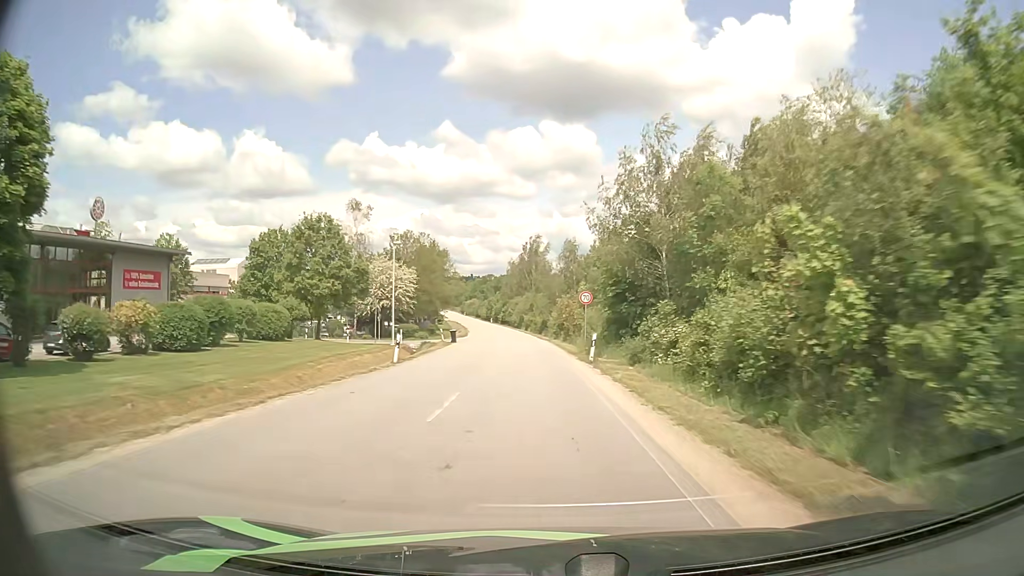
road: unclassified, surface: asphalt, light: Day
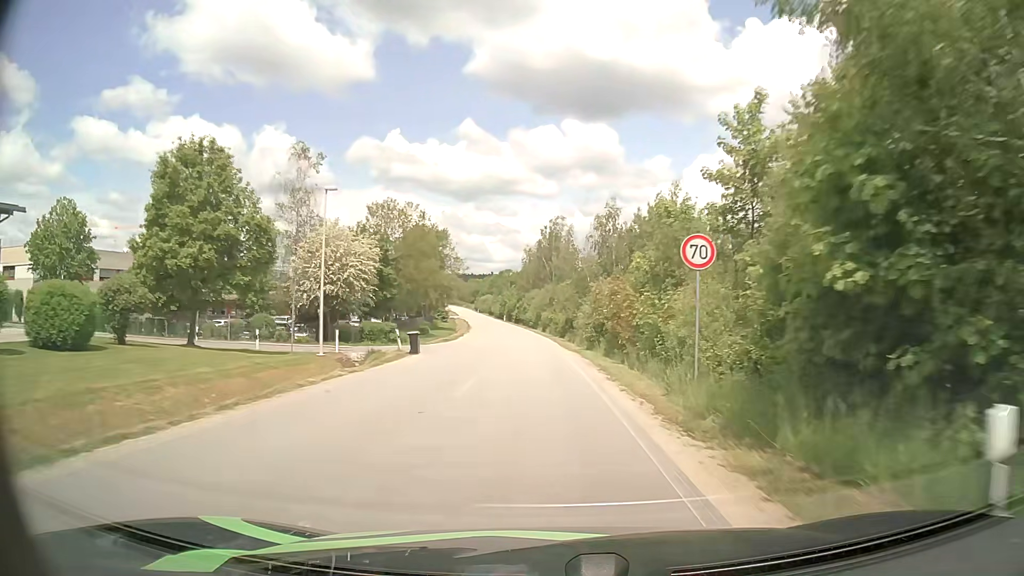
(-0.3, +20.9) m; -2°
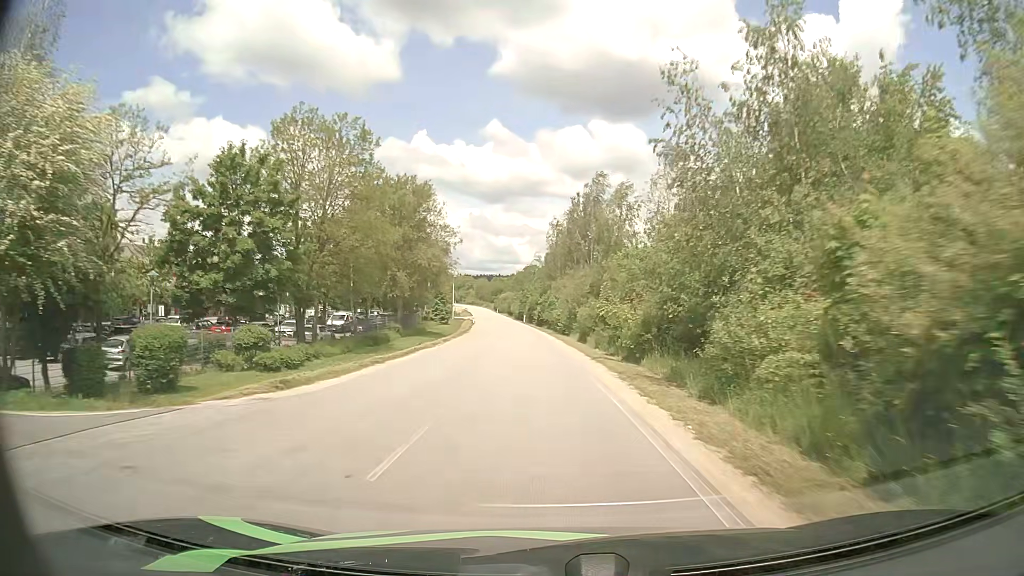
(-0.6, +30.3) m; -2°
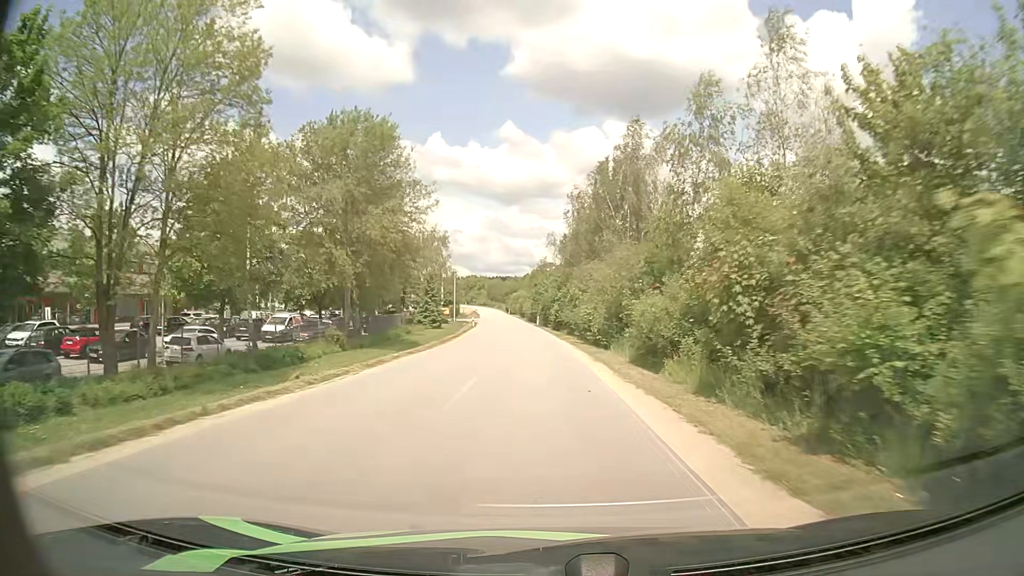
(-0.2, +19.1) m; -2°
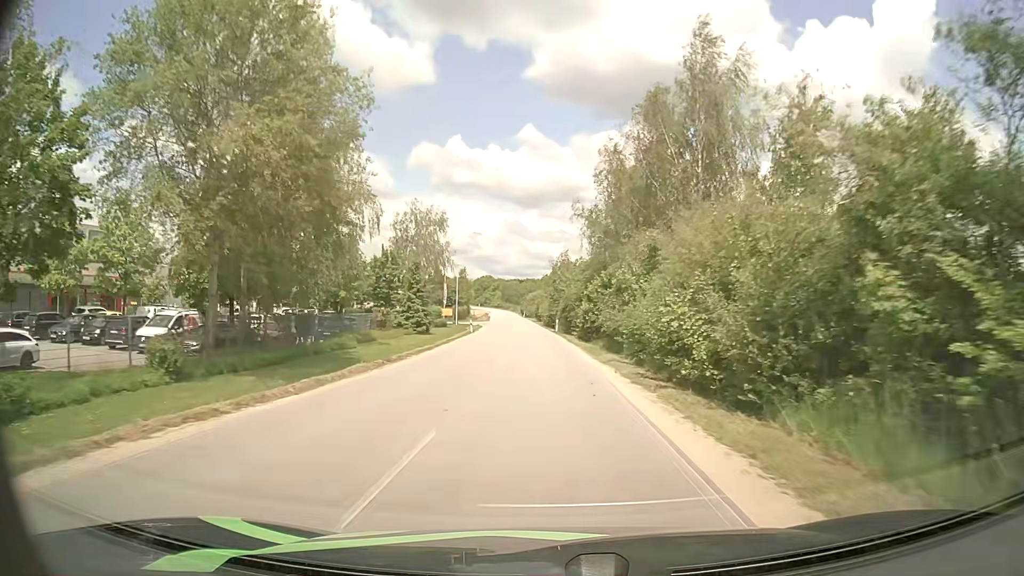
(-0.2, +17.9) m; -1°
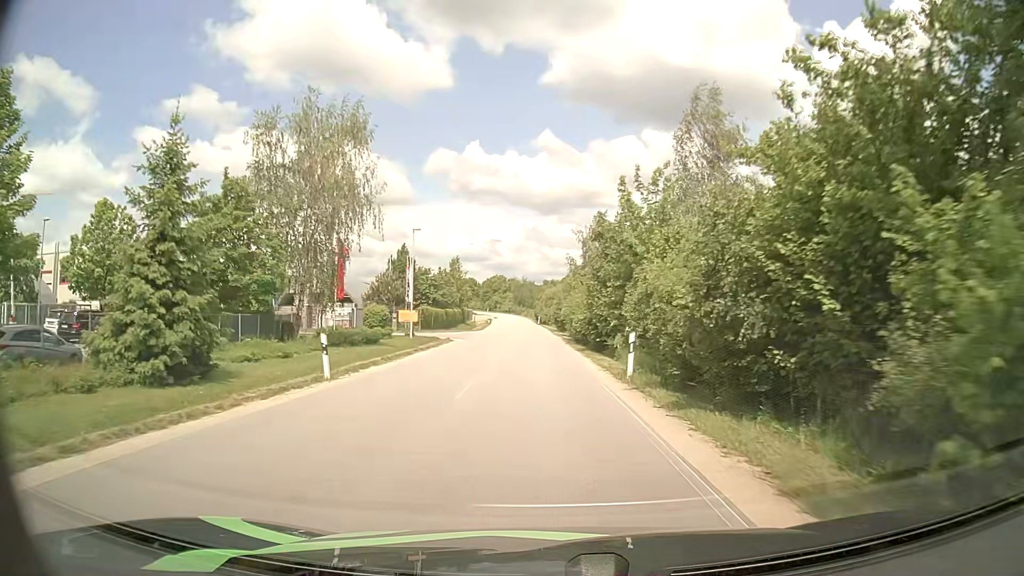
(-0.7, +39.9) m; -2°
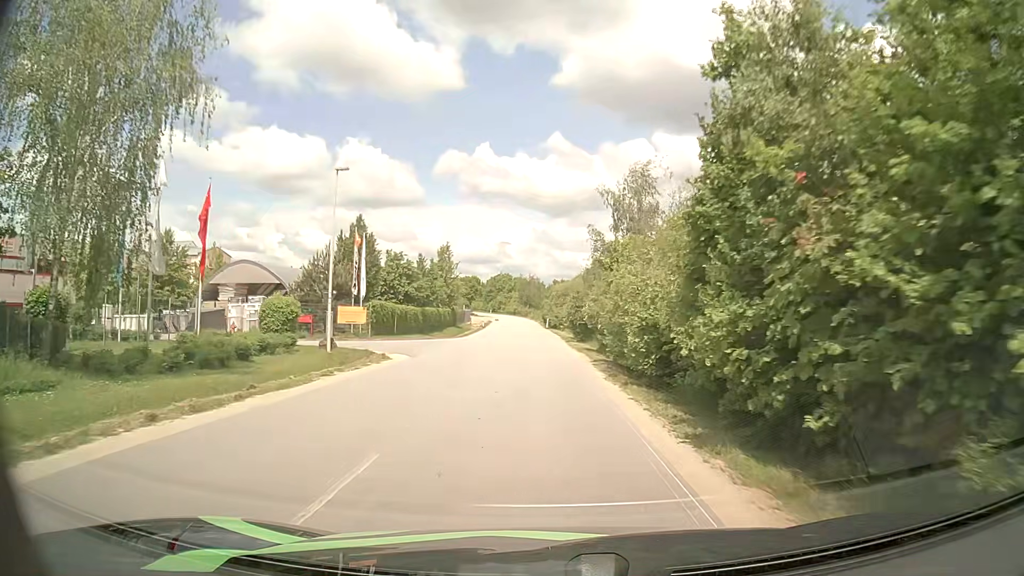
(0.0, +20.4) m; 0°
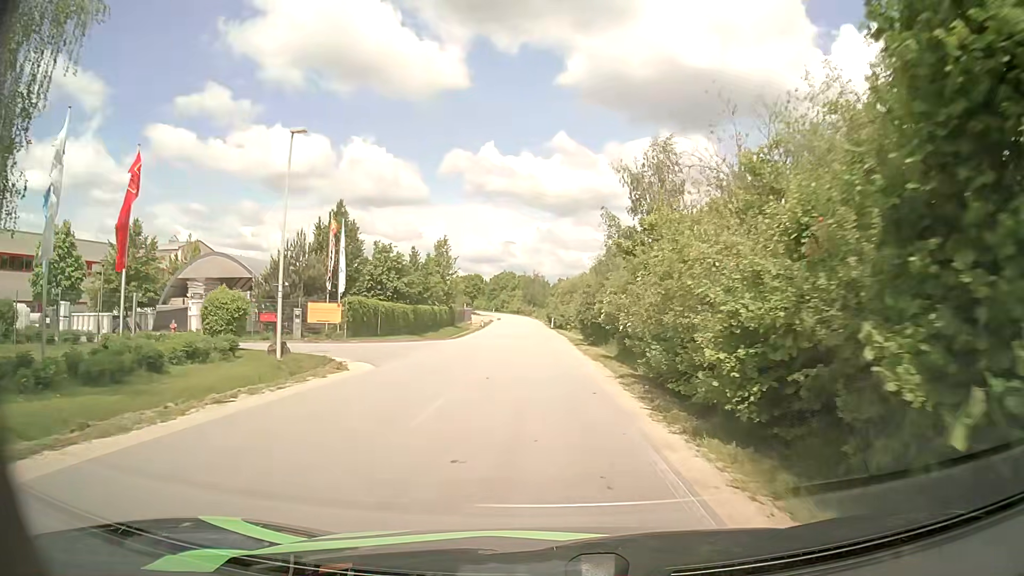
(-0.1, +6.1) m; -1°
